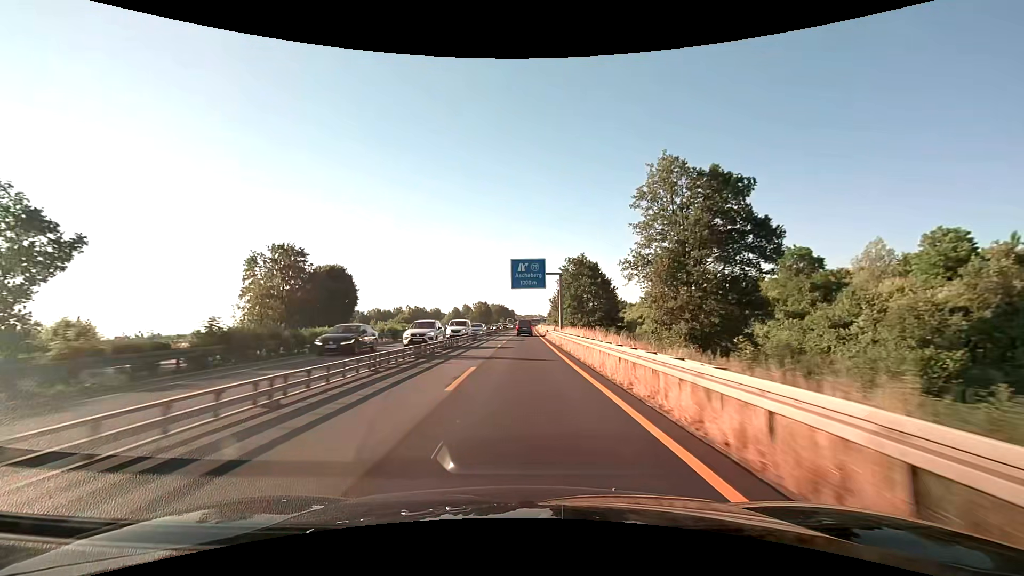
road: motorway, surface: asphalt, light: Day
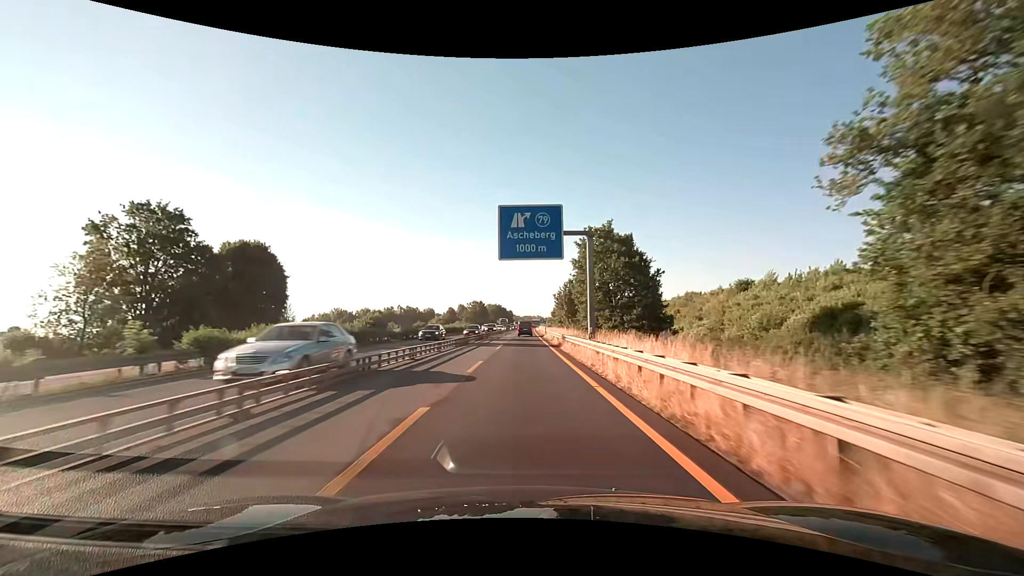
(0.0, +24.9) m; 0°
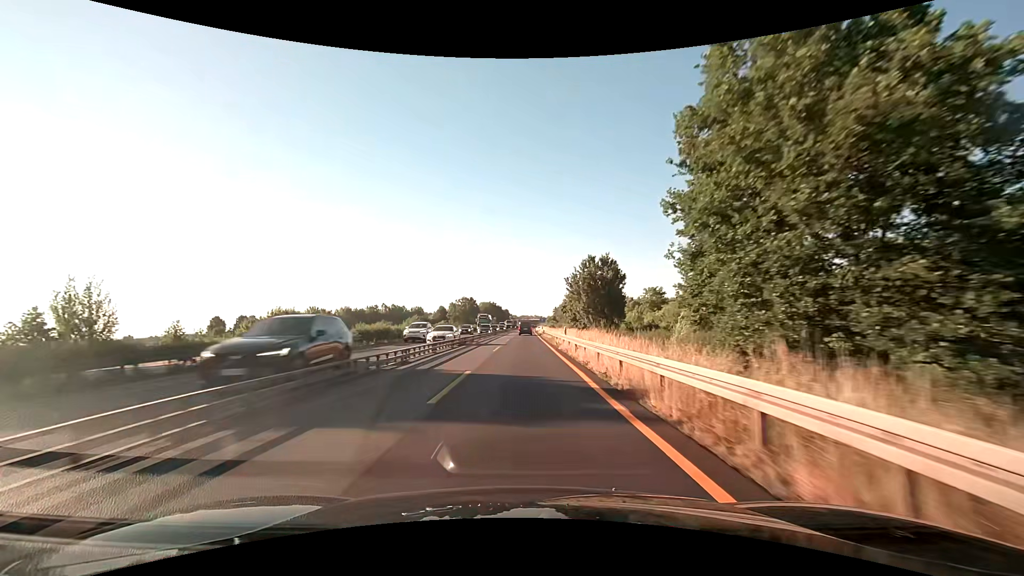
(+0.2, +37.5) m; 0°
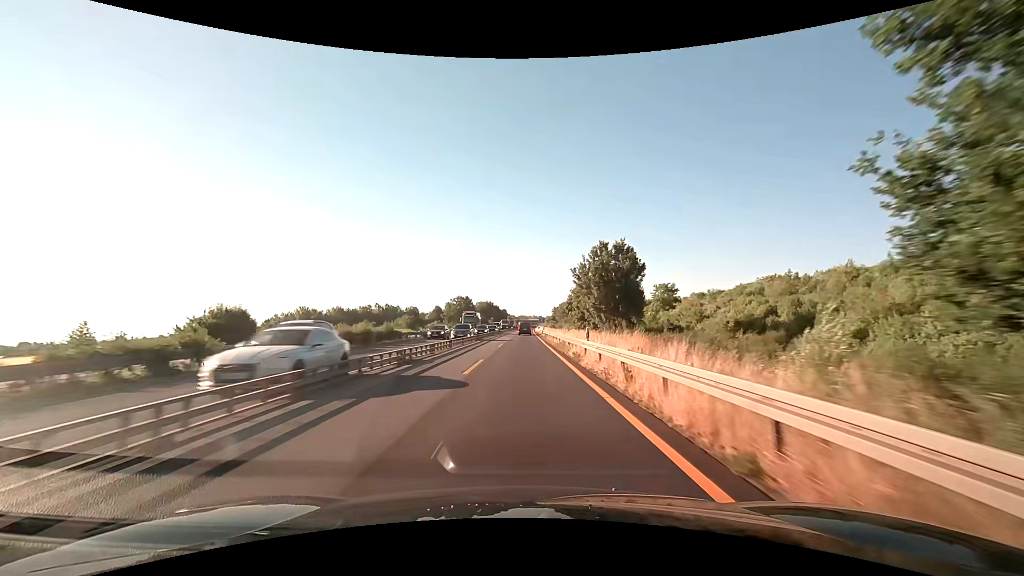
(0.0, +12.5) m; 0°
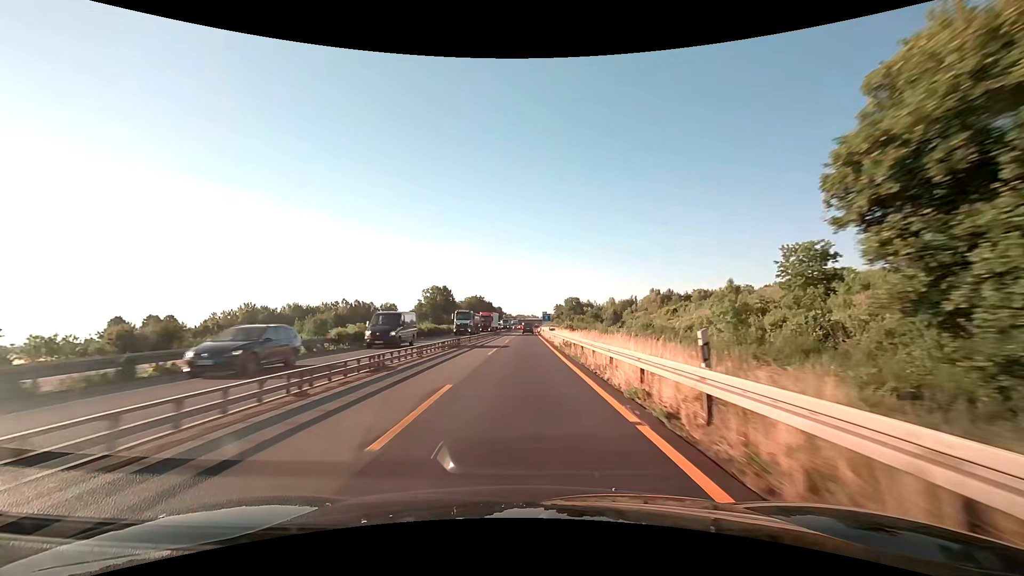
(+0.3, +62.4) m; 0°
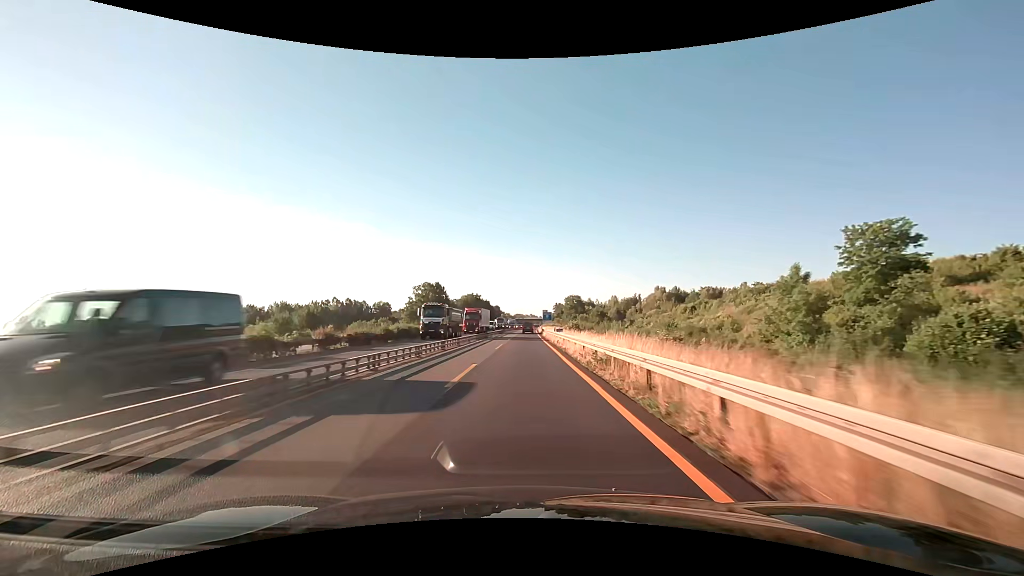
(0.0, +12.5) m; 0°
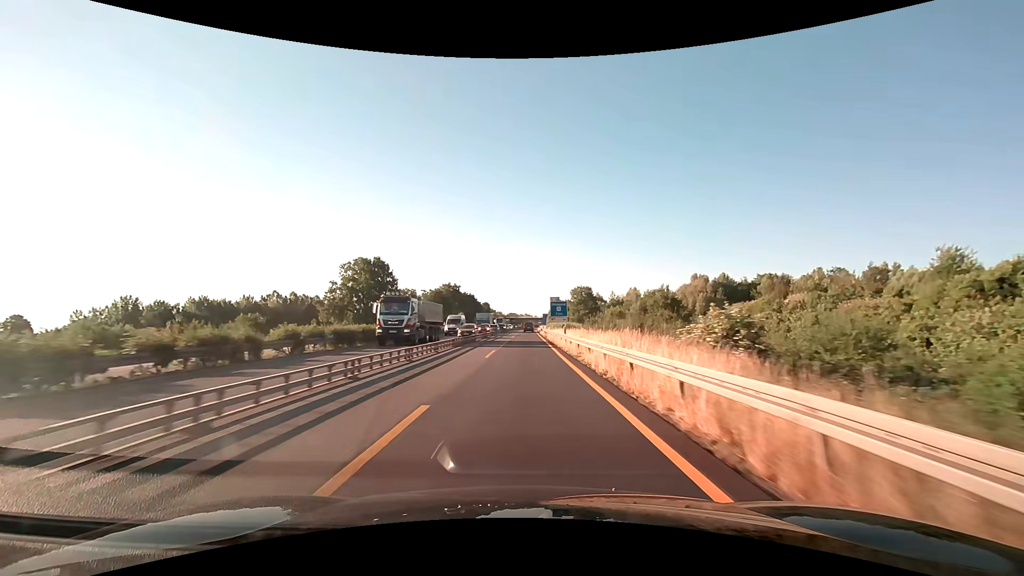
(+0.4, +62.4) m; +1°
(0, +10) (0, +20) (0, +30) (0, +40) (0, +50) (+1, +60) (+1, +70) (+1, +80) (+1, +90) (+1, +100) m
